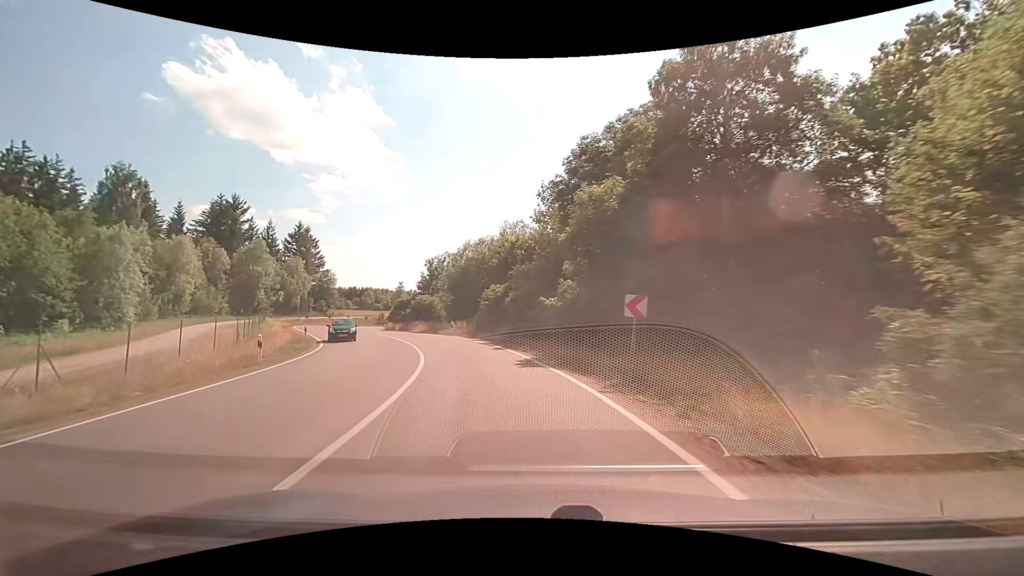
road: secondary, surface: asphalt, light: Day
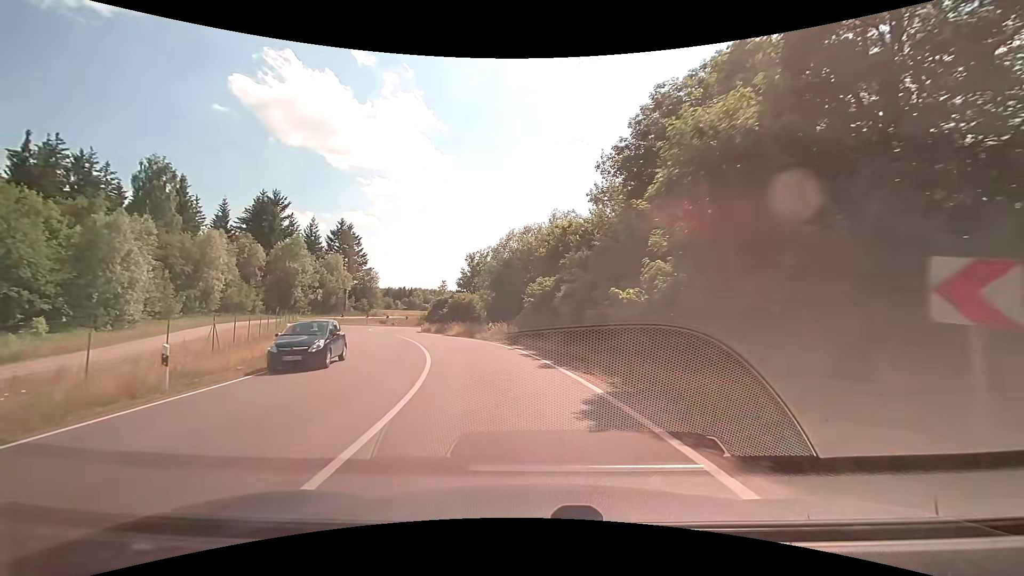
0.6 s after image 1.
(-0.4, +7.3) m; -6°
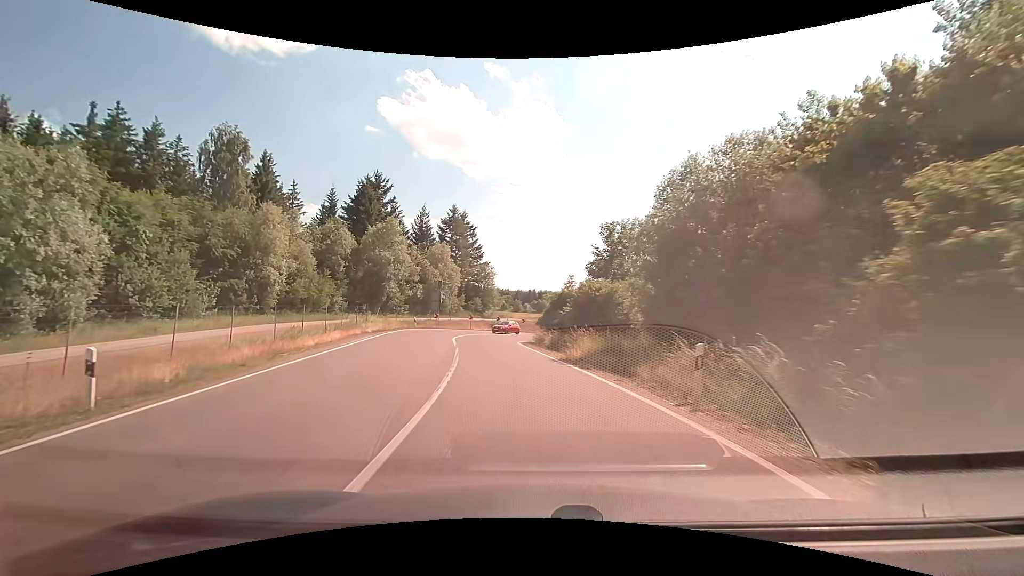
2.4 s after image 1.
(-2.7, +20.8) m; -15°
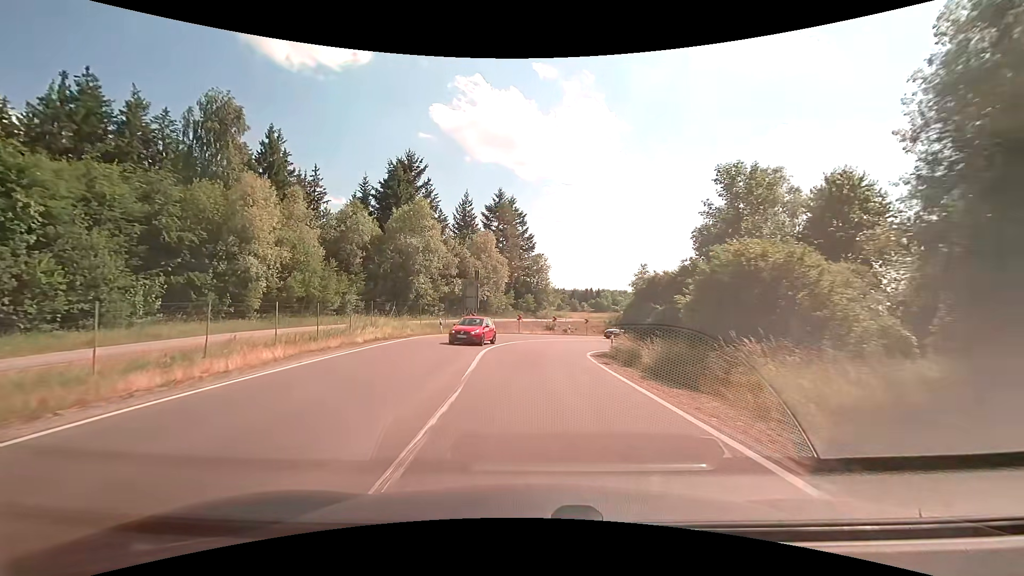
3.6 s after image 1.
(-0.9, +13.7) m; -6°
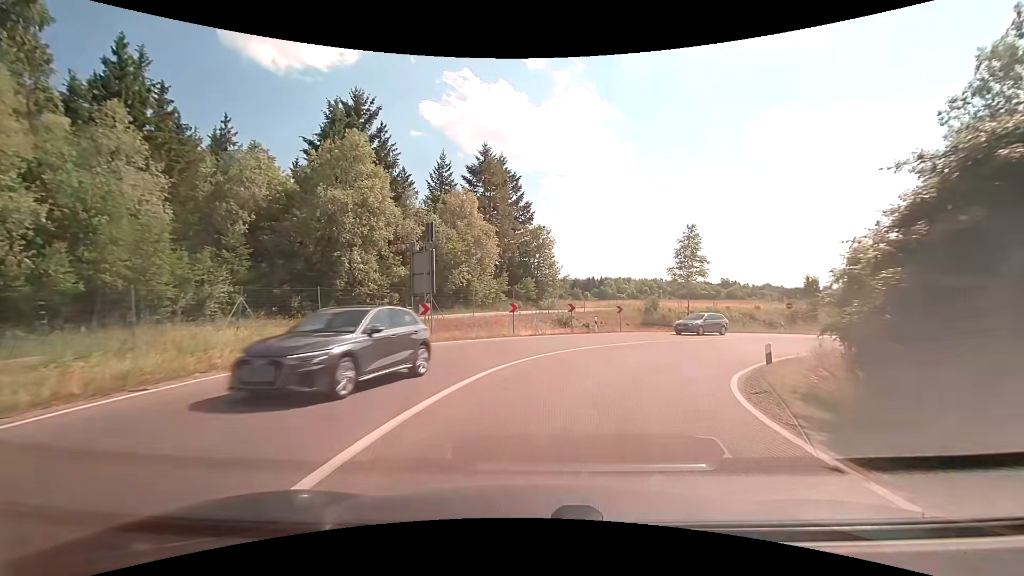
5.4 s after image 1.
(-0.6, +19.5) m; -1°
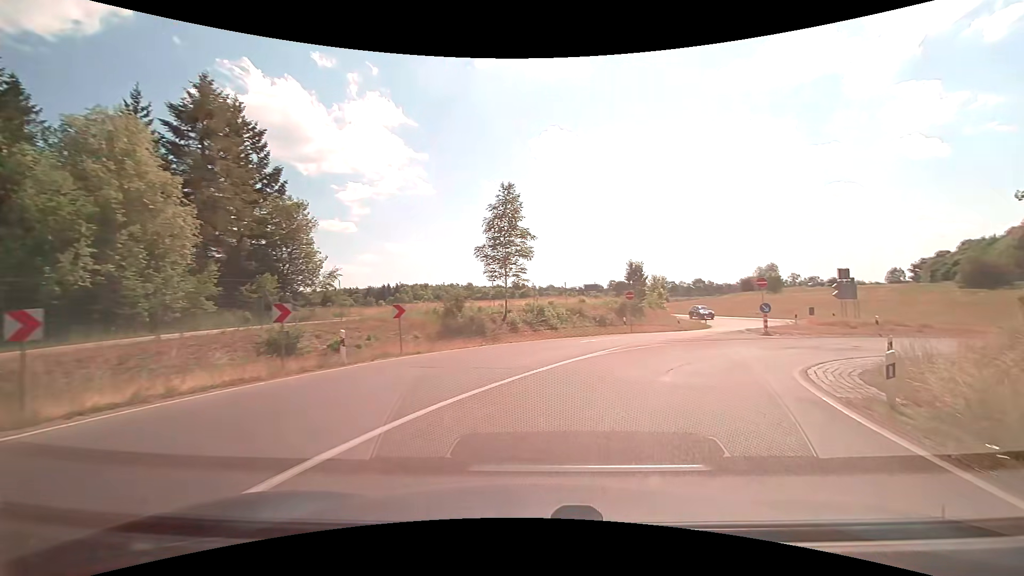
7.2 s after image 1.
(+2.6, +16.7) m; +22°
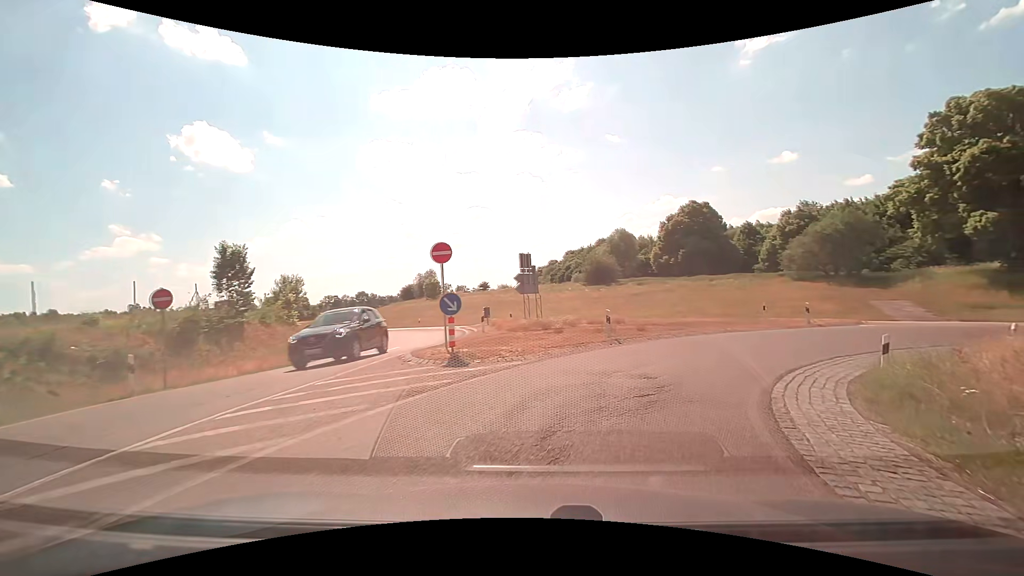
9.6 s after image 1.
(+5.5, +16.5) m; +38°
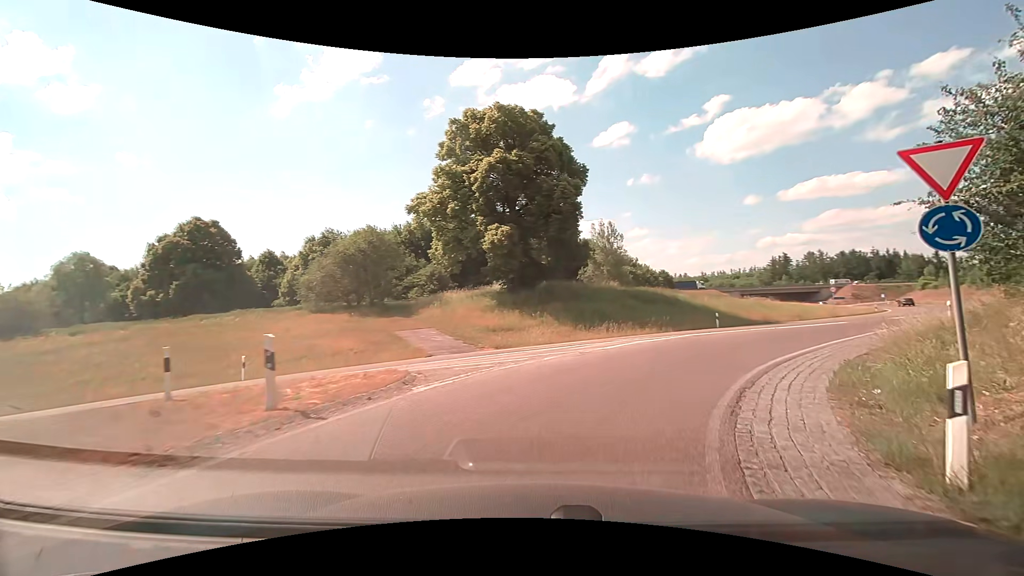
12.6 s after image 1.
(+8.5, +18.0) m; +49°
